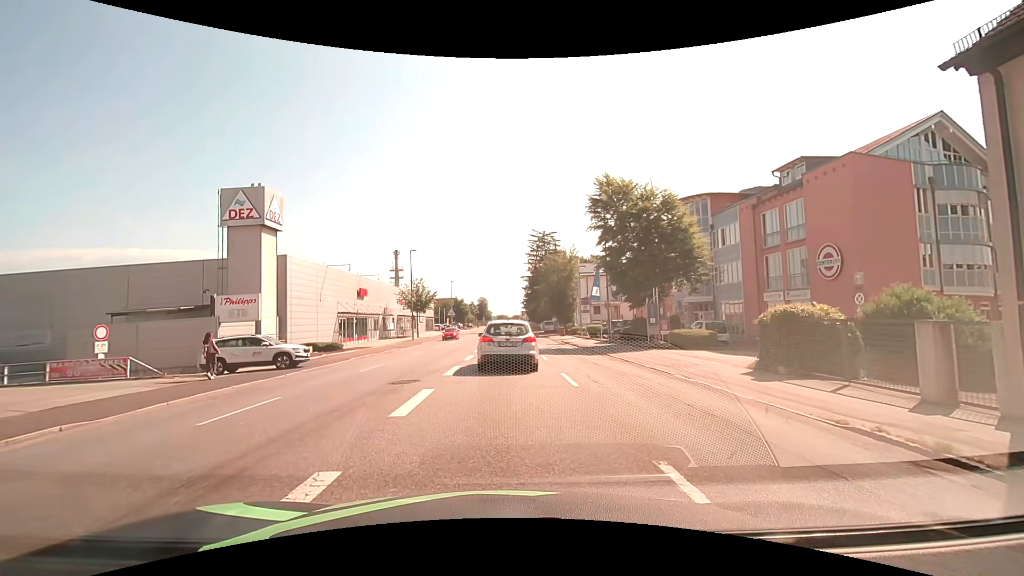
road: tertiary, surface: asphalt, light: Day
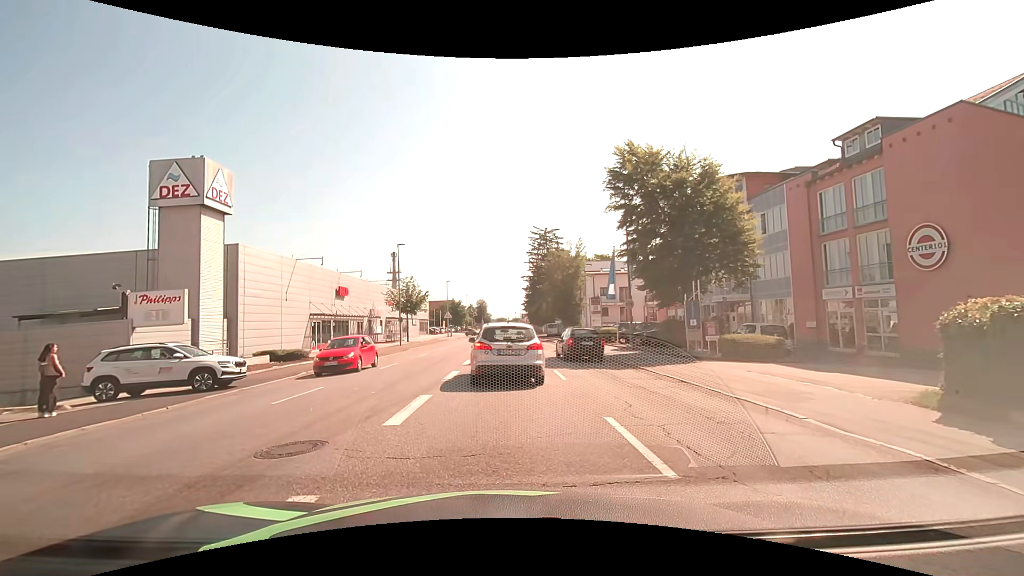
(0.0, +6.3) m; -1°
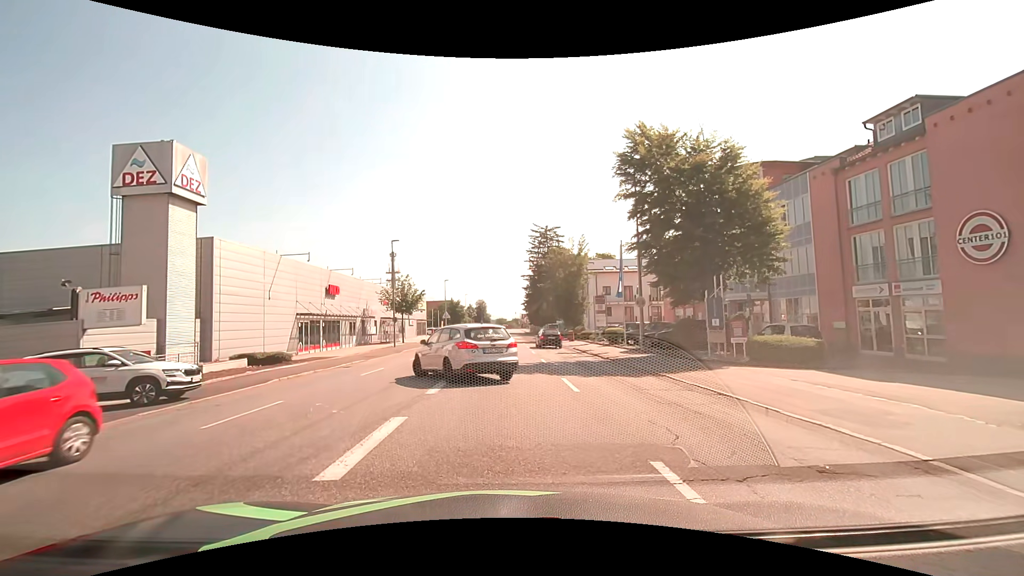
(0.0, +2.5) m; +2°
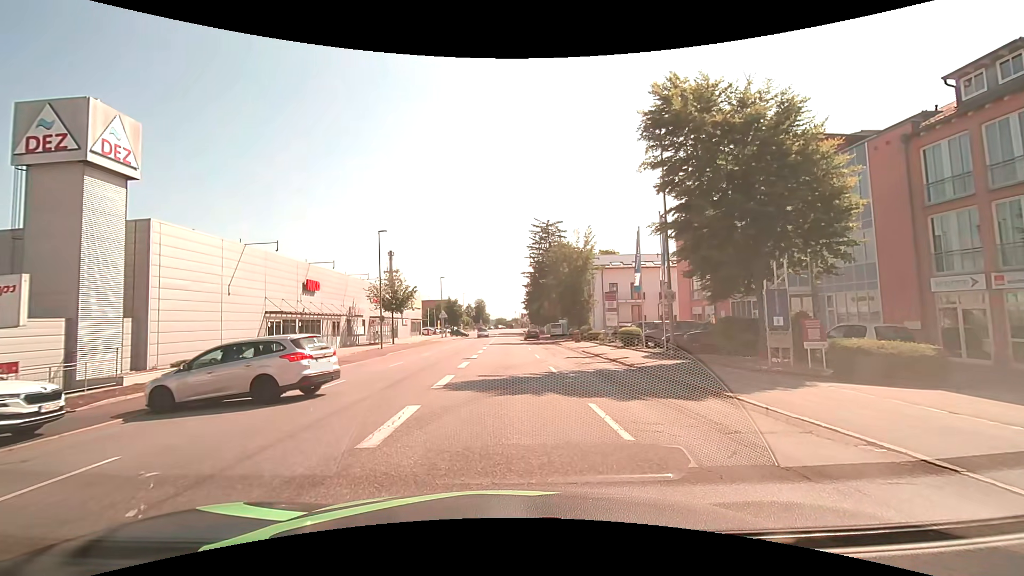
(-0.1, +4.8) m; -1°
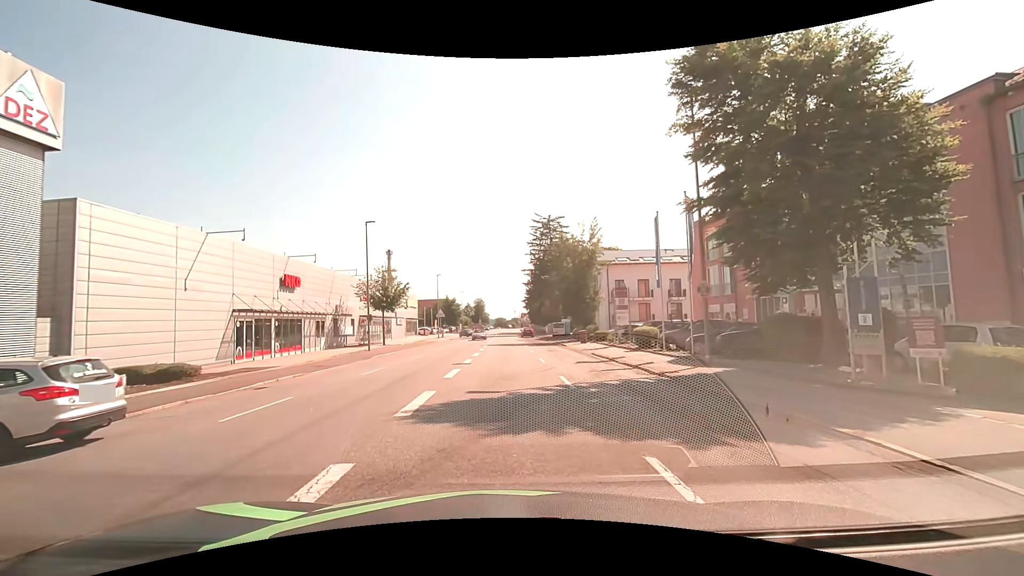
(+0.1, +3.9) m; +1°
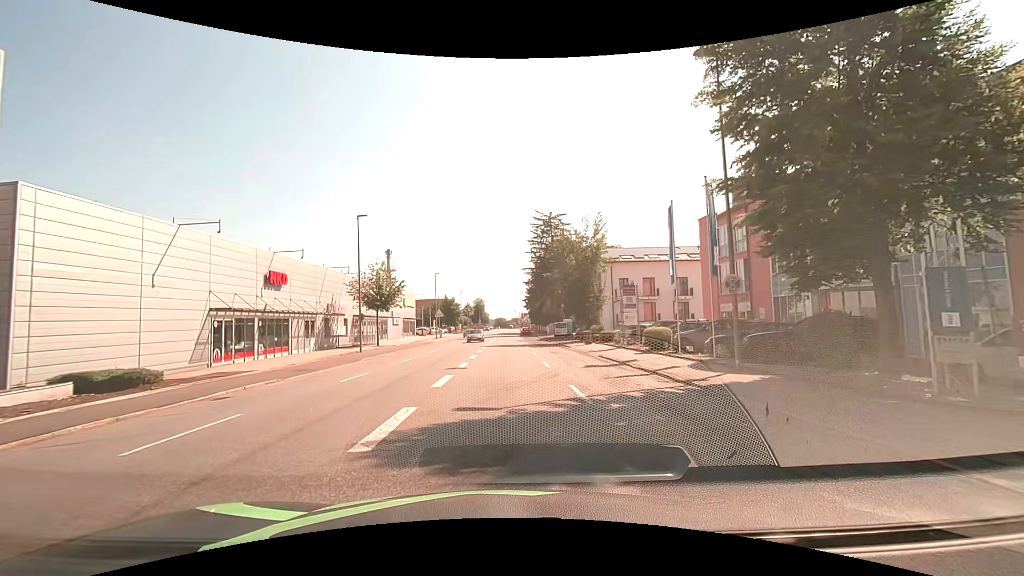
(0.0, +2.3) m; 0°
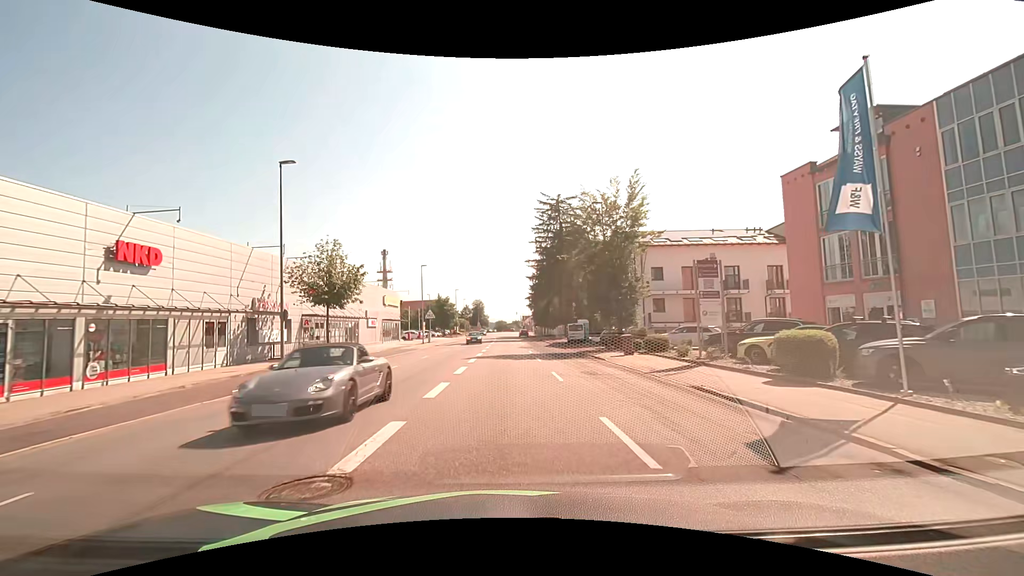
(-0.1, +13.5) m; 0°
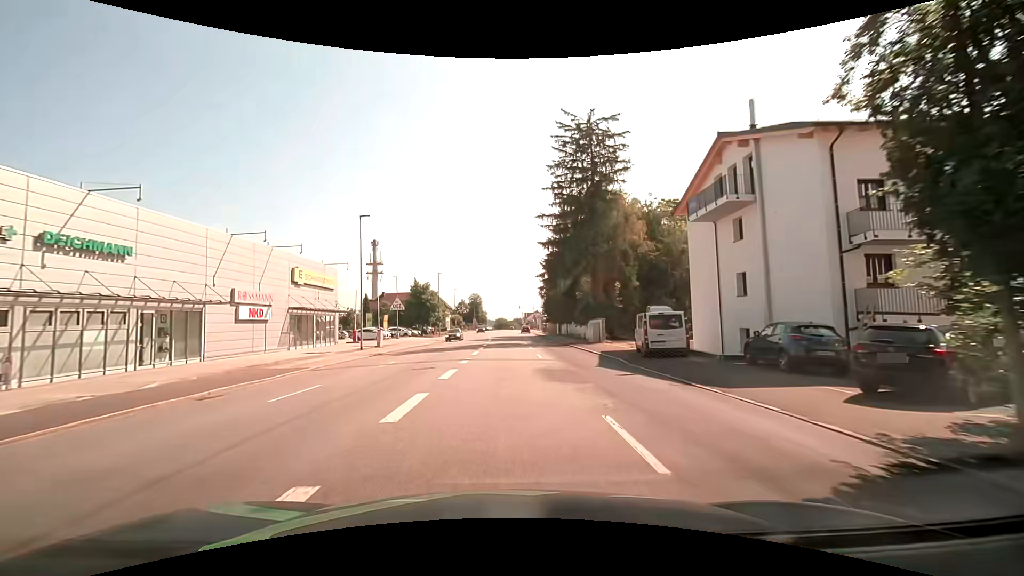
(-0.4, +28.0) m; -1°
